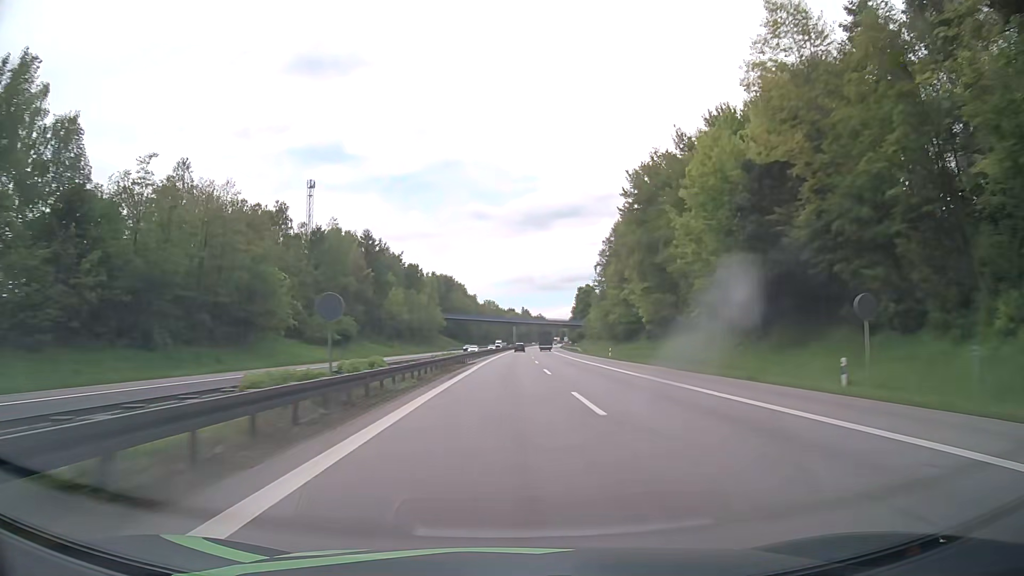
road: motorway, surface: asphalt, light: Day
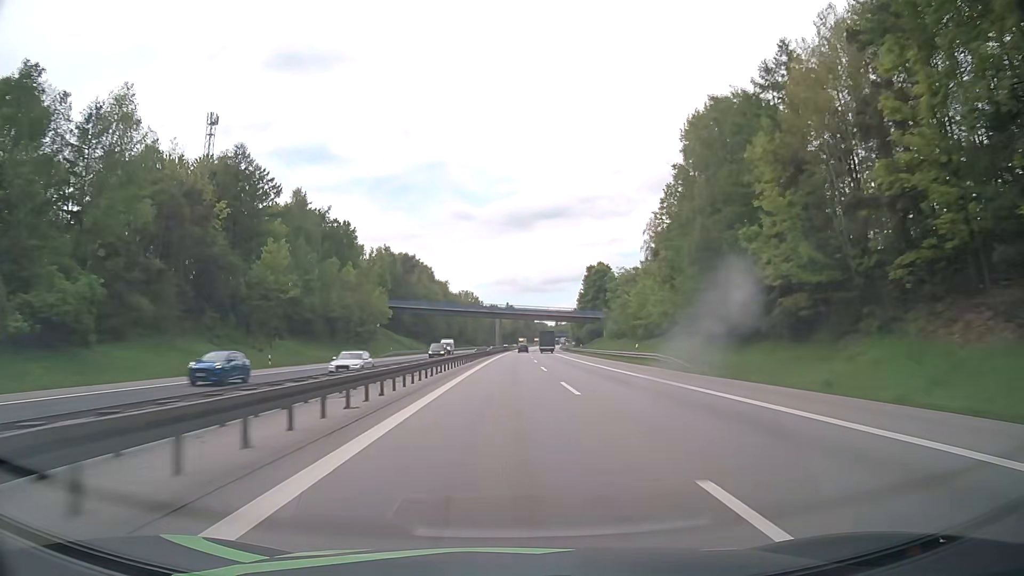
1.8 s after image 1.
(+1.0, +66.6) m; +2°
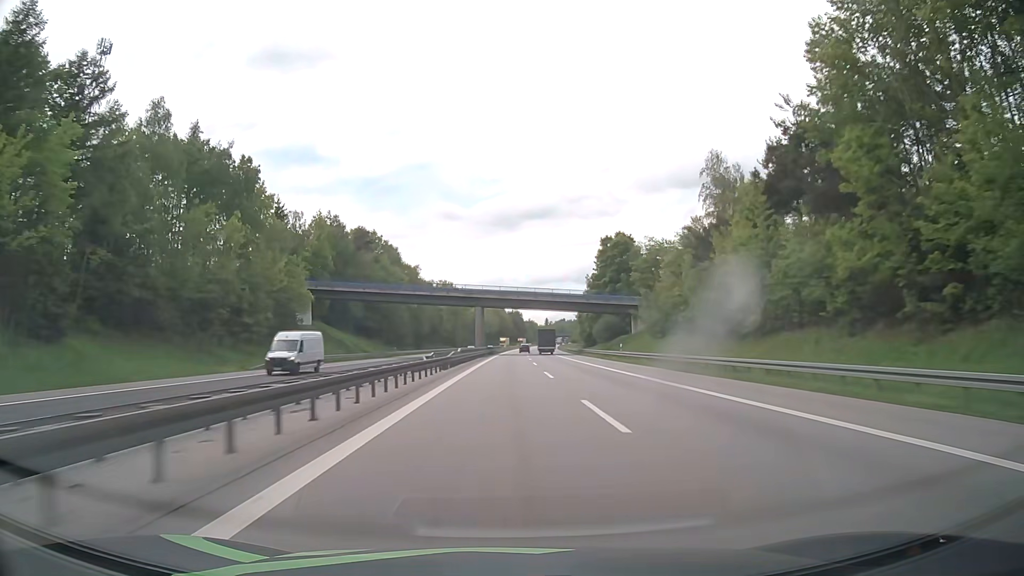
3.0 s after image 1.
(+0.4, +44.4) m; +1°
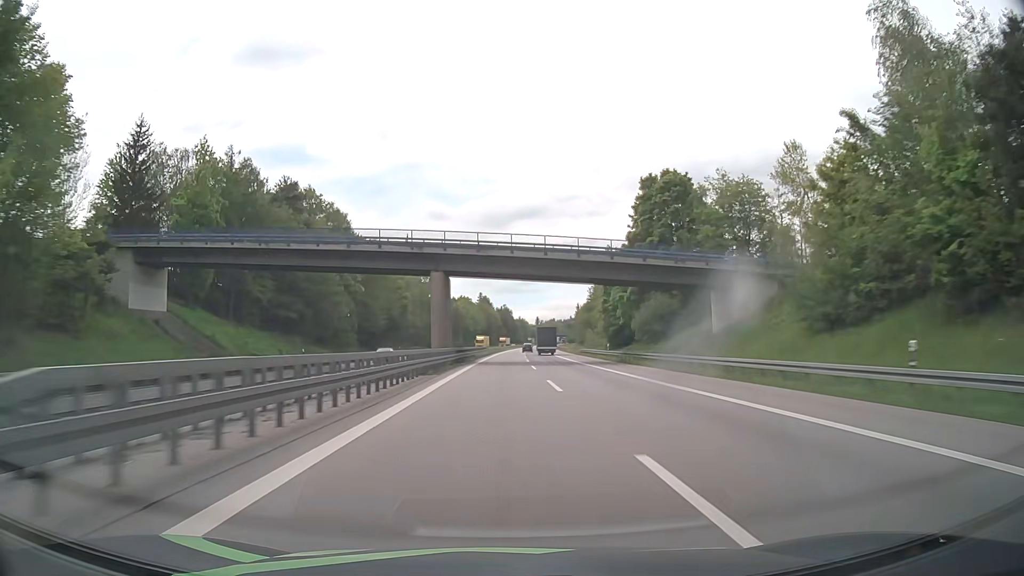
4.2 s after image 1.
(+0.5, +44.4) m; +1°
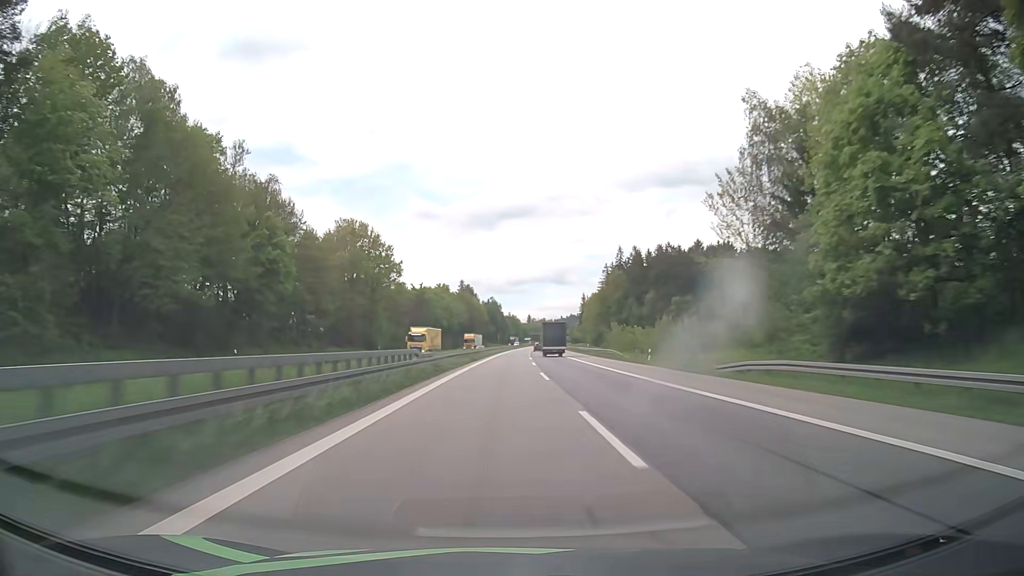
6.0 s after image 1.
(+0.6, +66.6) m; 0°
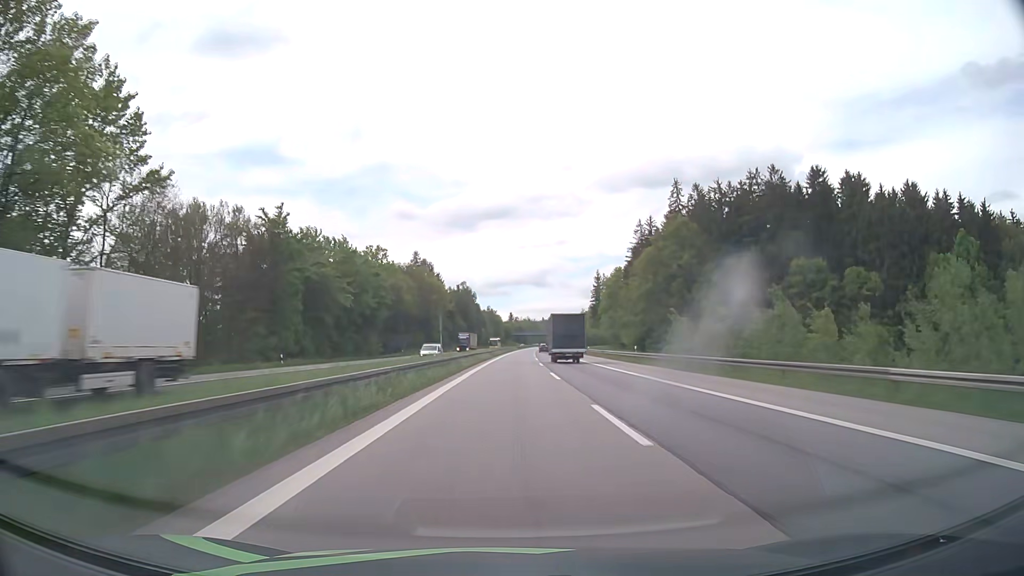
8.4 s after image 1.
(+2.1, +88.7) m; +2°
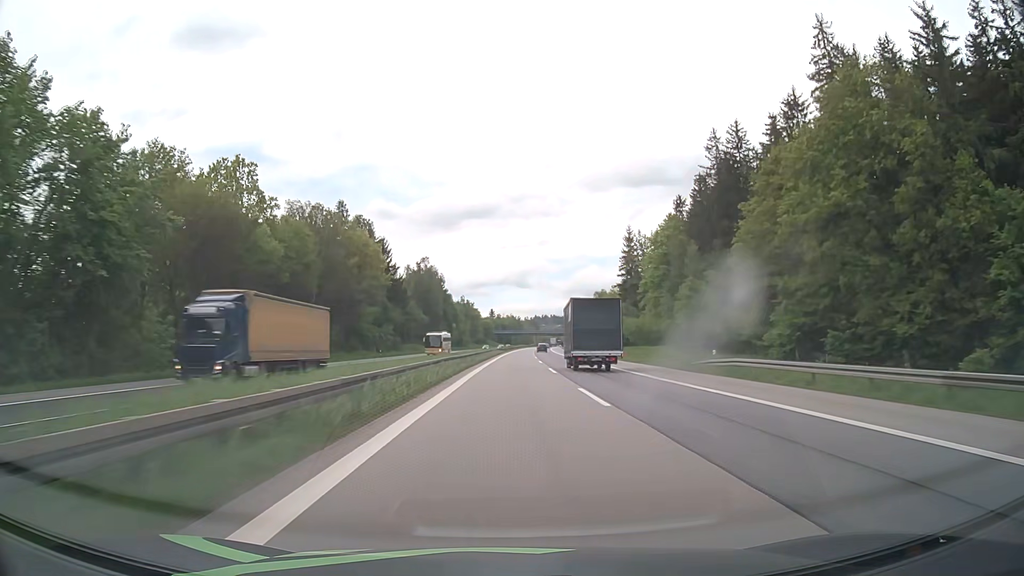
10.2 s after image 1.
(+1.0, +66.6) m; +2°
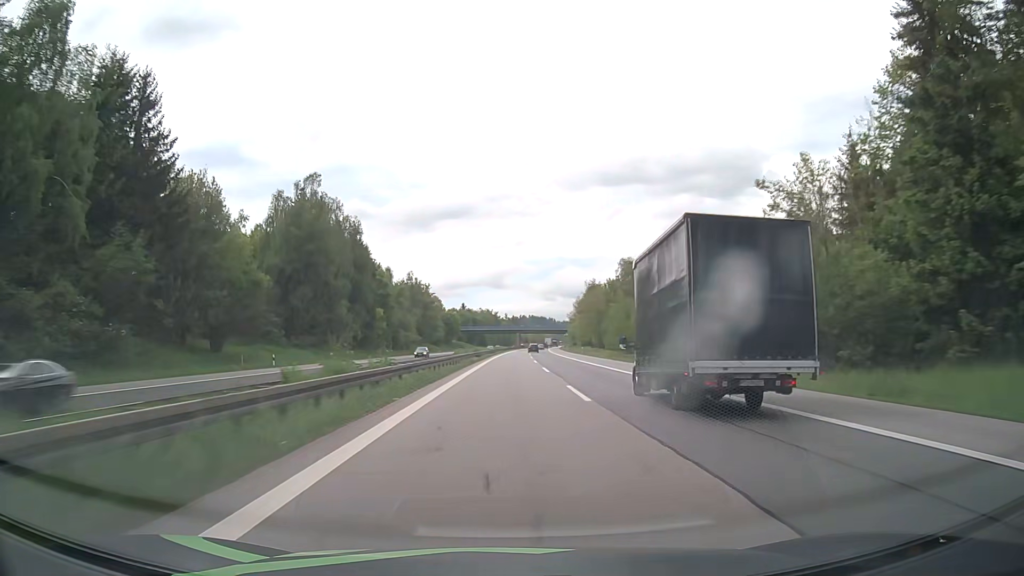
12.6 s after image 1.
(+1.9, +88.8) m; +2°
